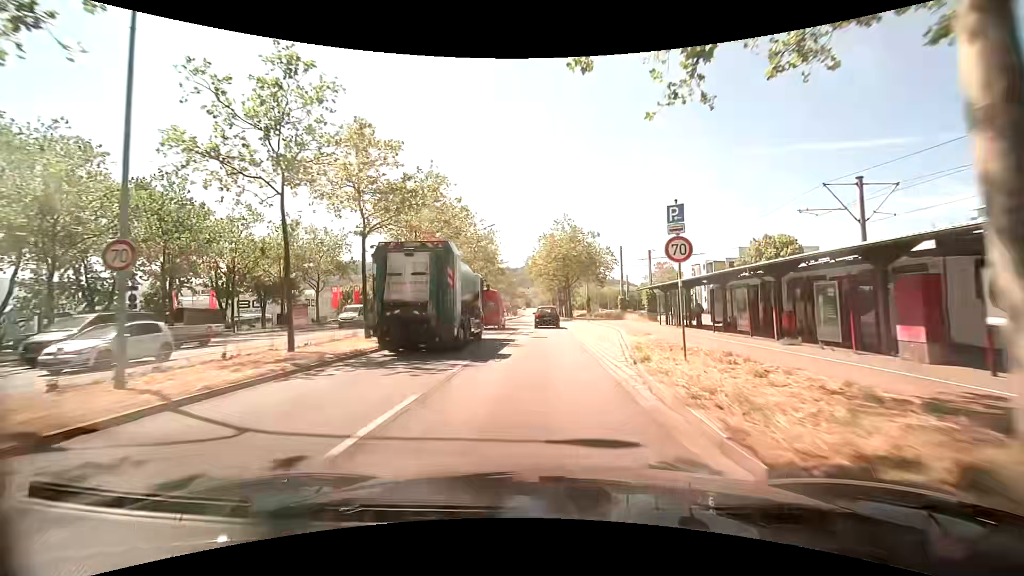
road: primary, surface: asphalt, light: Day
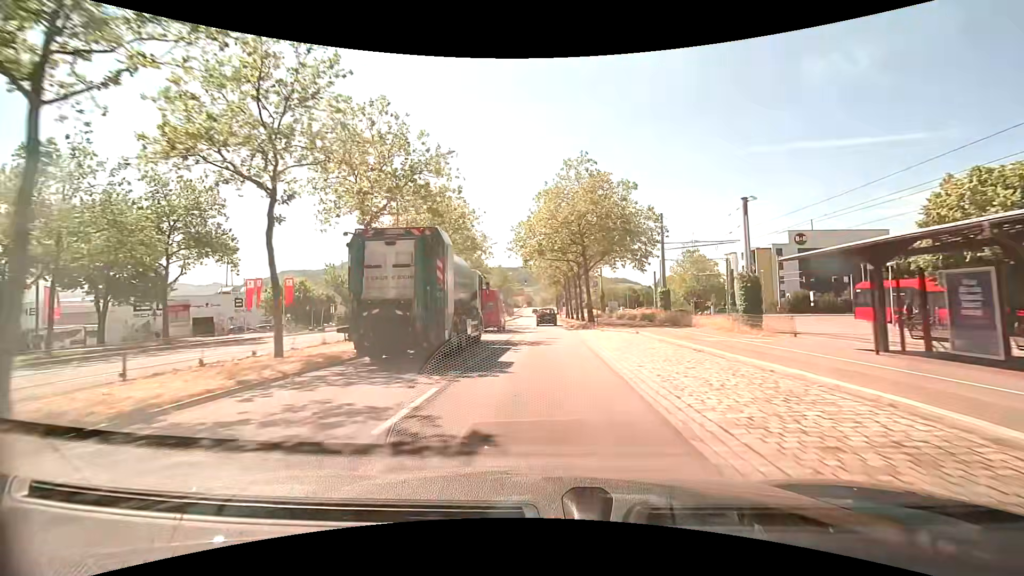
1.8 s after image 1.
(+0.2, +23.4) m; 0°
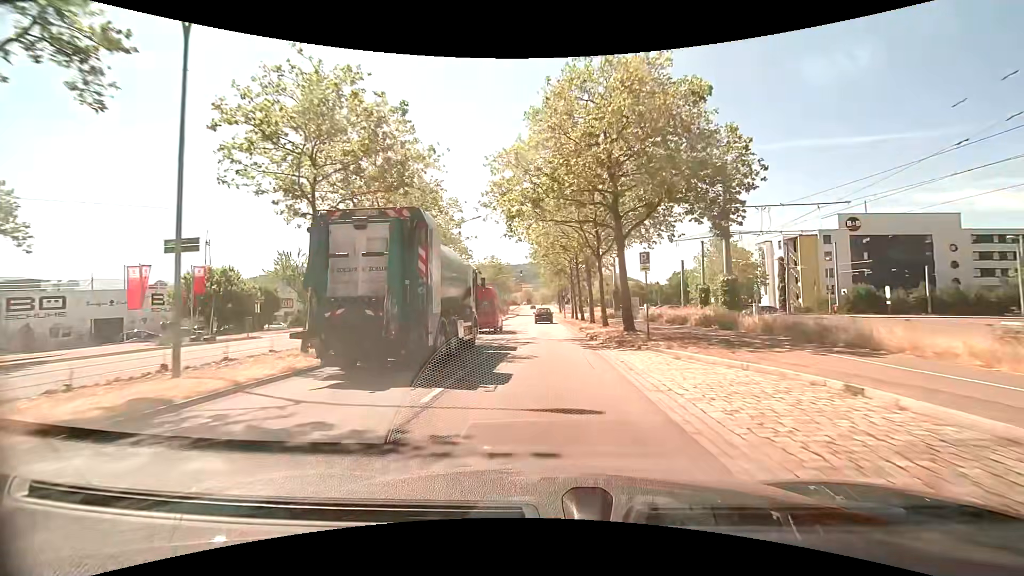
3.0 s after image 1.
(0.0, +16.3) m; 0°
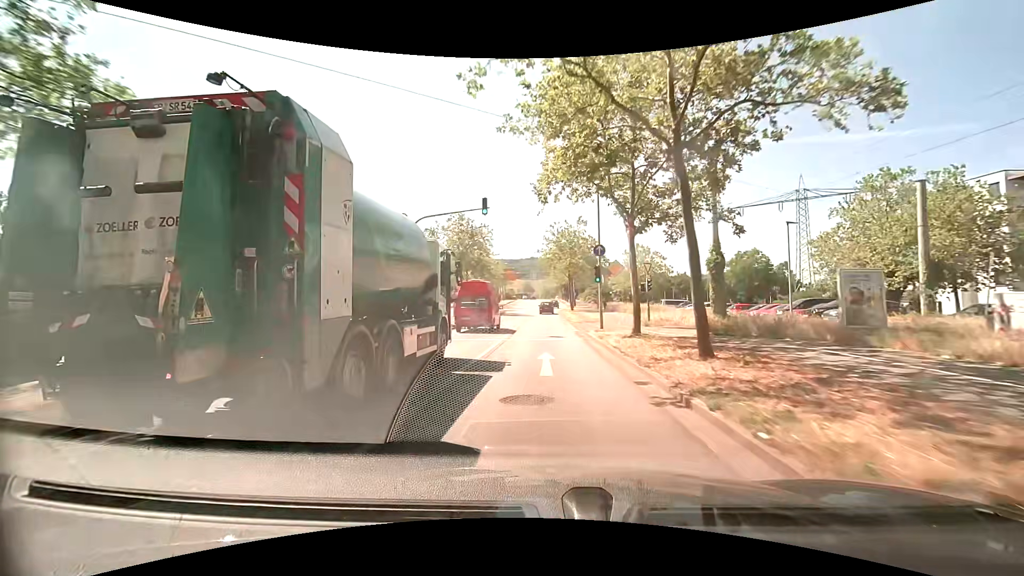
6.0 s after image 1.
(-0.1, +41.0) m; 0°
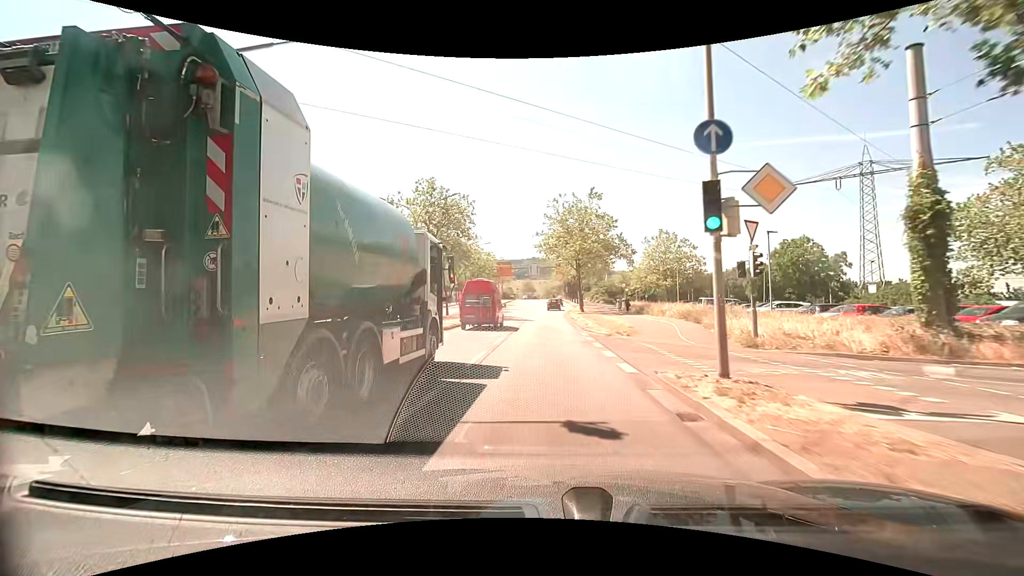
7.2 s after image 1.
(+0.1, +16.2) m; 0°
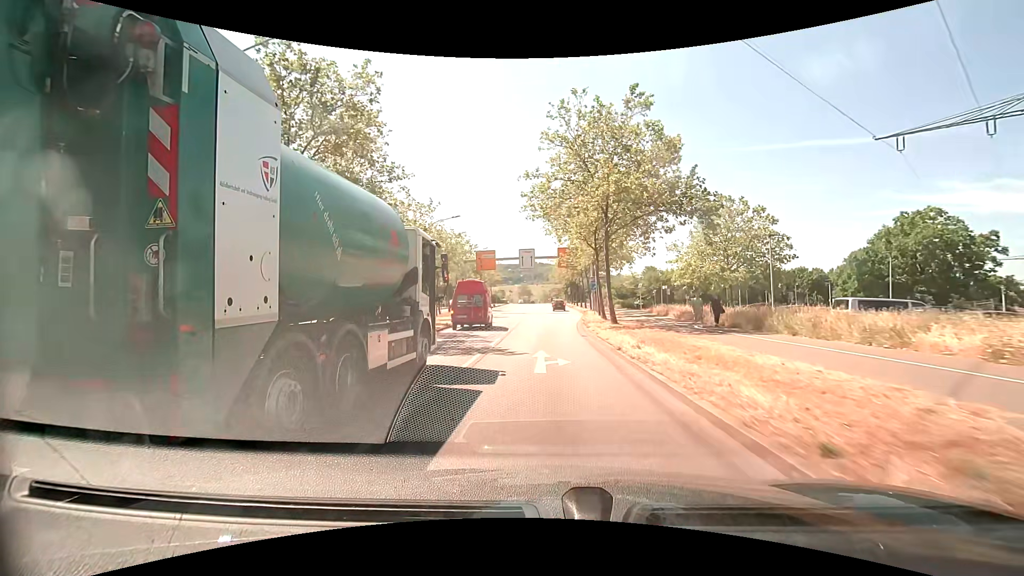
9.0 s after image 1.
(+0.1, +24.2) m; 0°
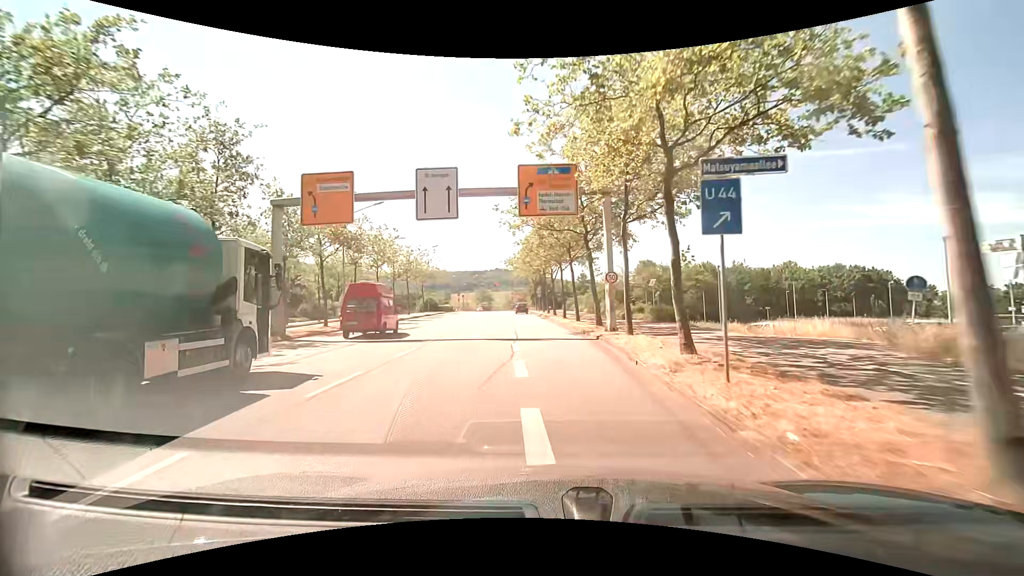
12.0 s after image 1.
(+1.0, +38.7) m; +4°
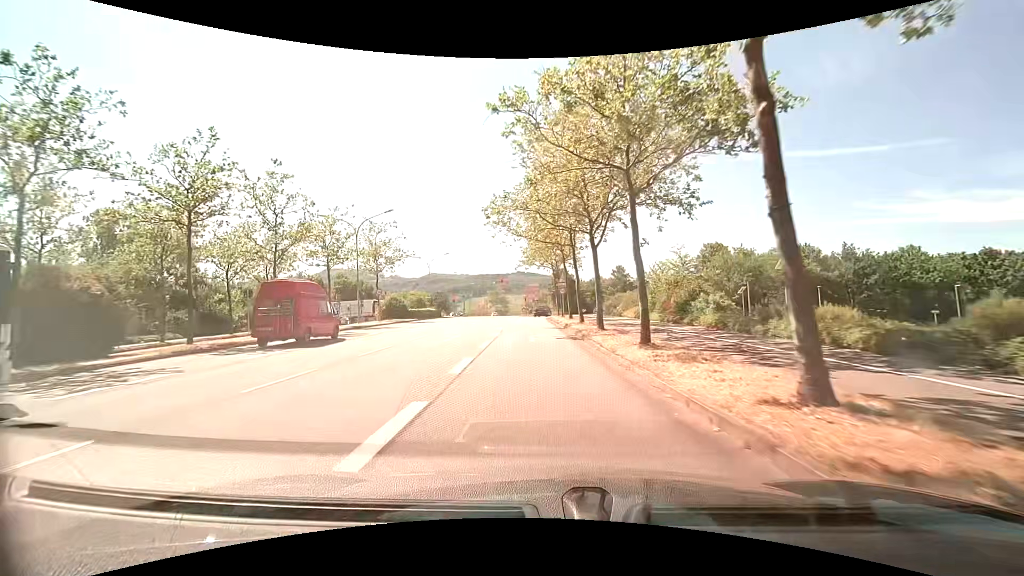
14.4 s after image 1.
(-0.4, +29.6) m; -2°
